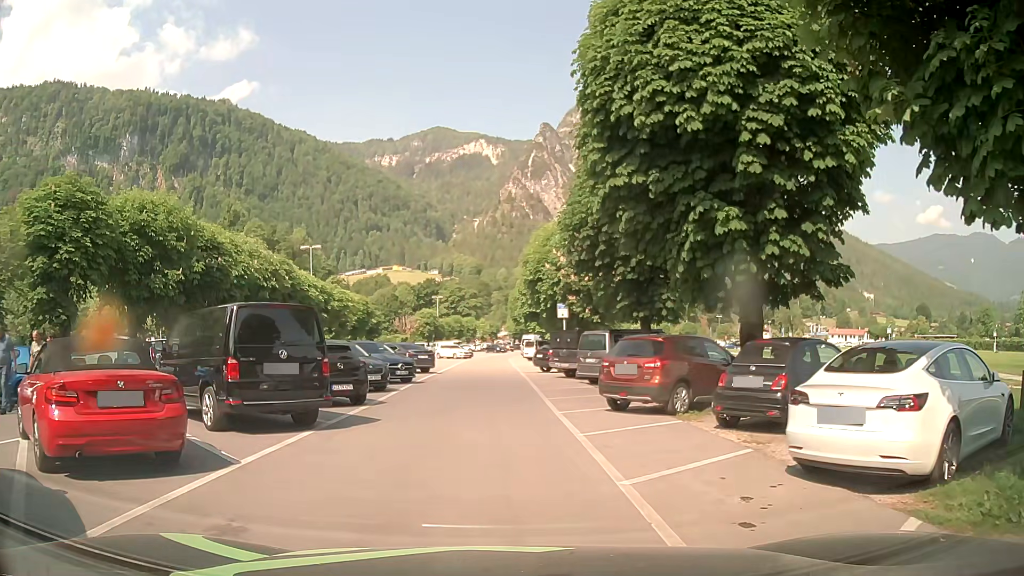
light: Day
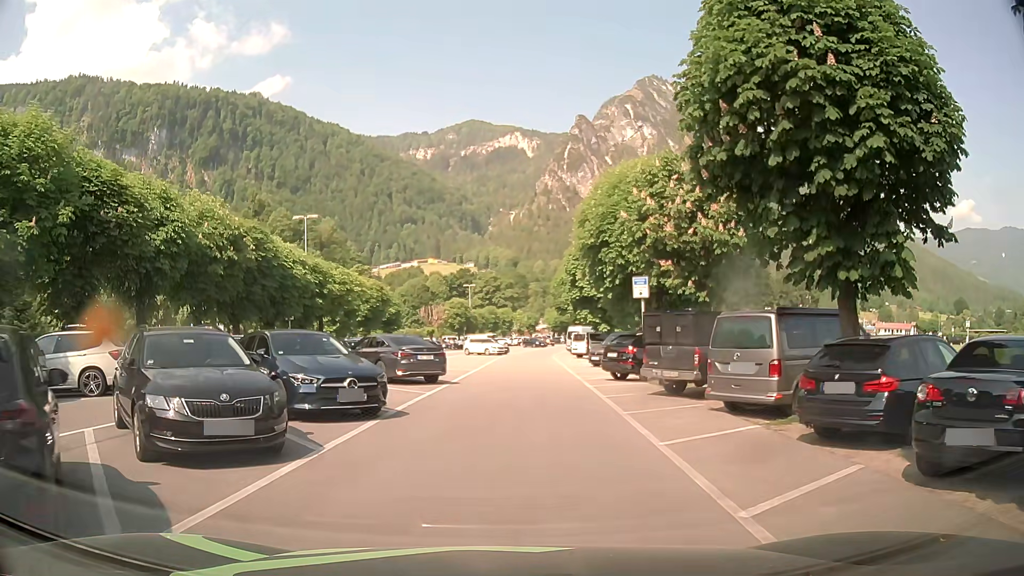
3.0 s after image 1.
(-0.5, +12.2) m; -4°
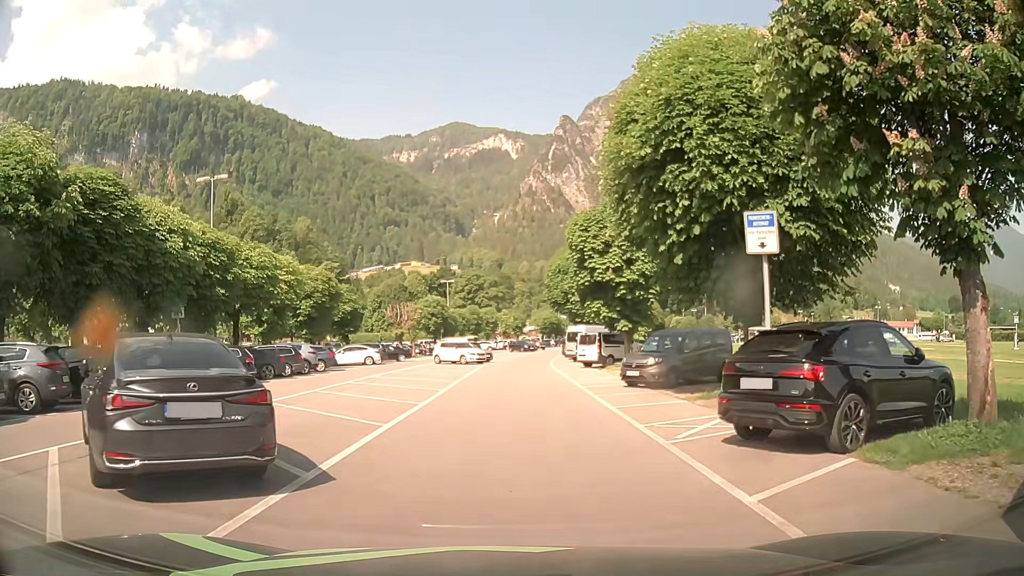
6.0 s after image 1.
(+0.3, +13.8) m; +2°
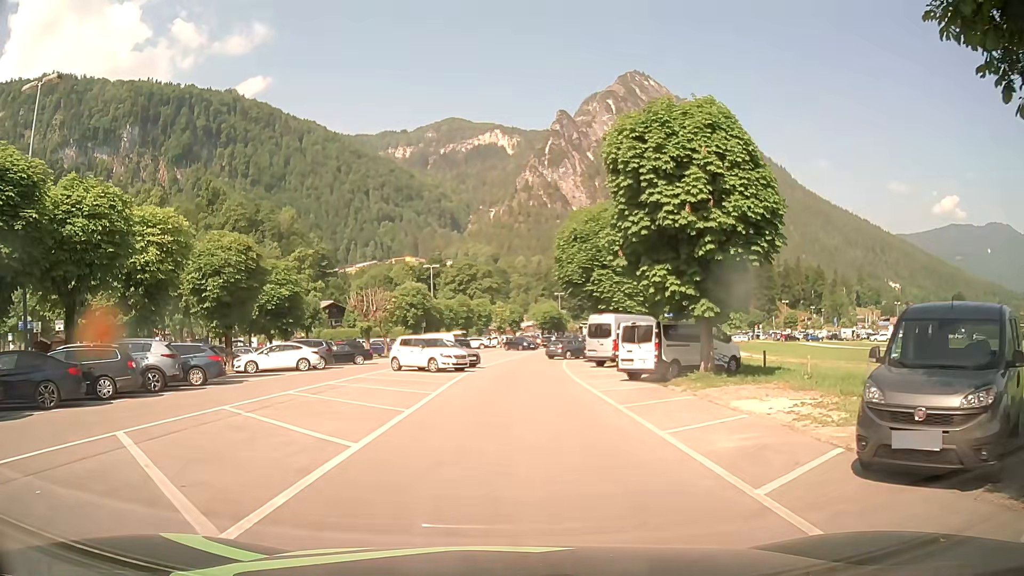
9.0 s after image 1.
(0.0, +15.2) m; +1°
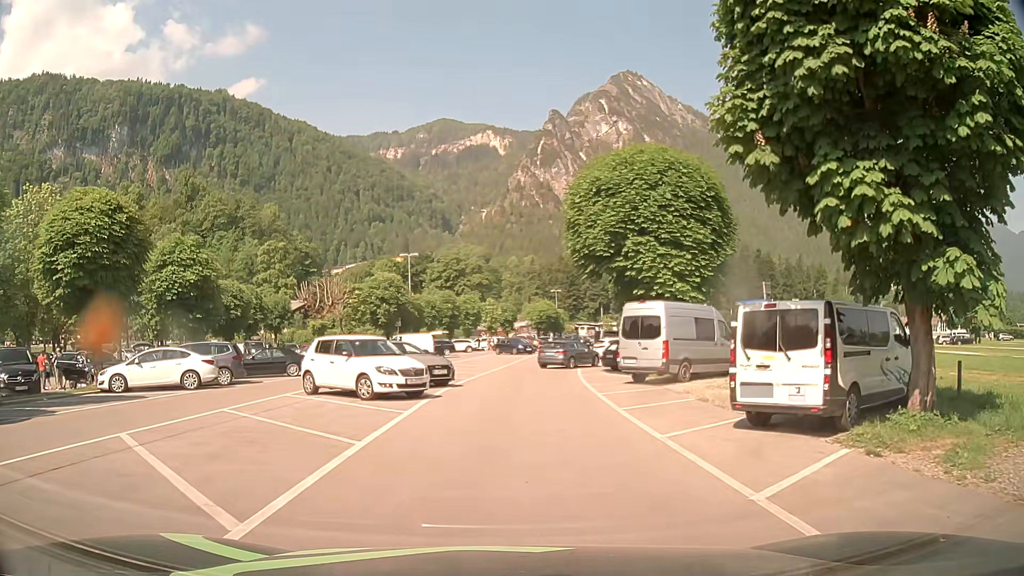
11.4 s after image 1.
(0.0, +12.2) m; 0°
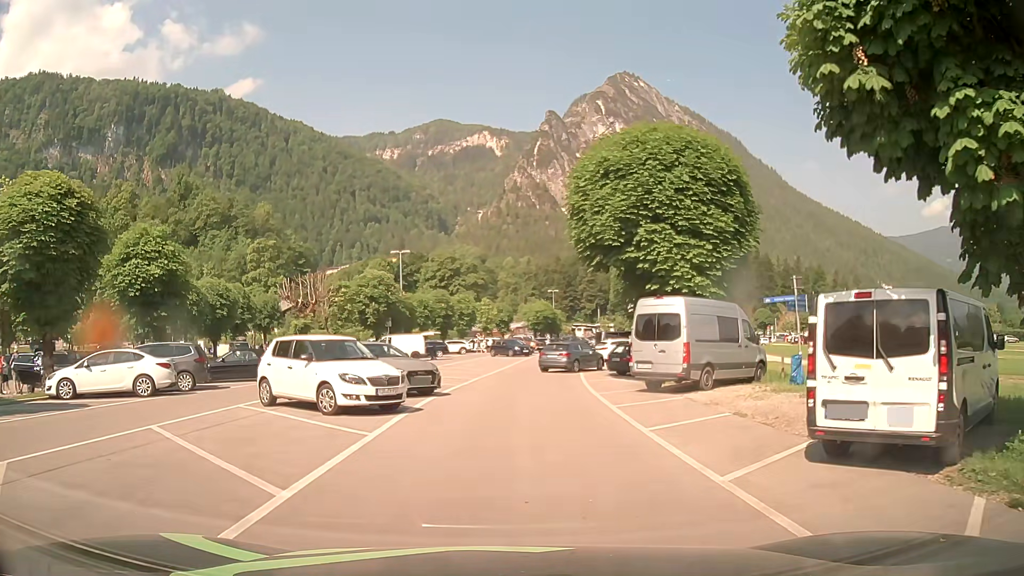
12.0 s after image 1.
(0.0, +3.0) m; 0°
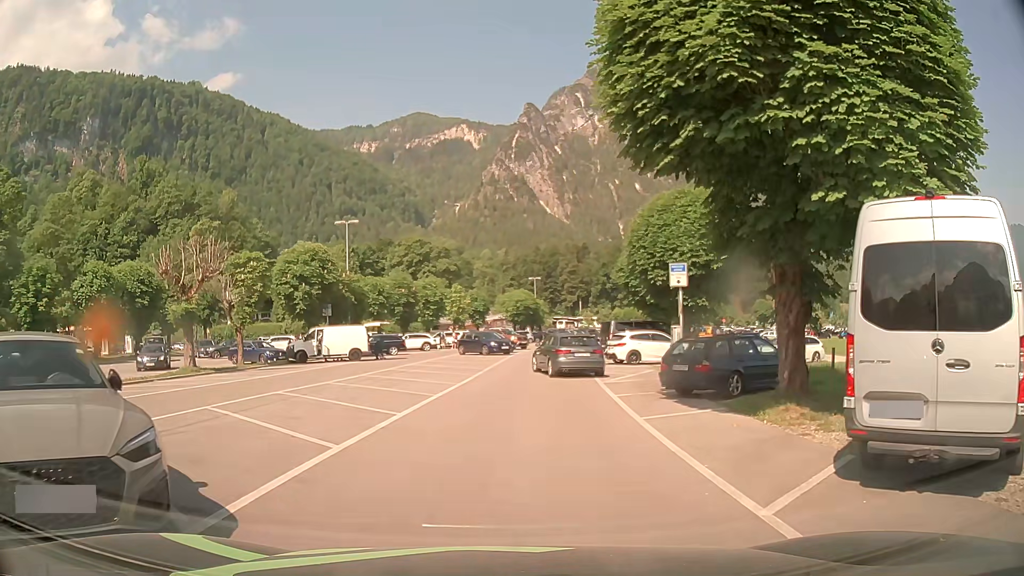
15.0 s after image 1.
(+0.3, +13.5) m; +2°
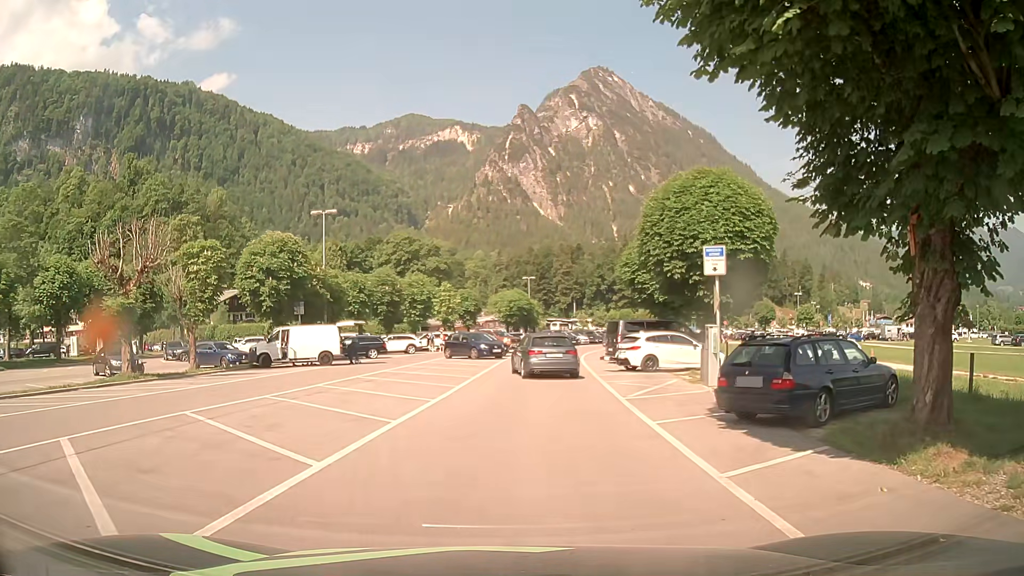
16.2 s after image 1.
(0.0, +4.8) m; +1°
